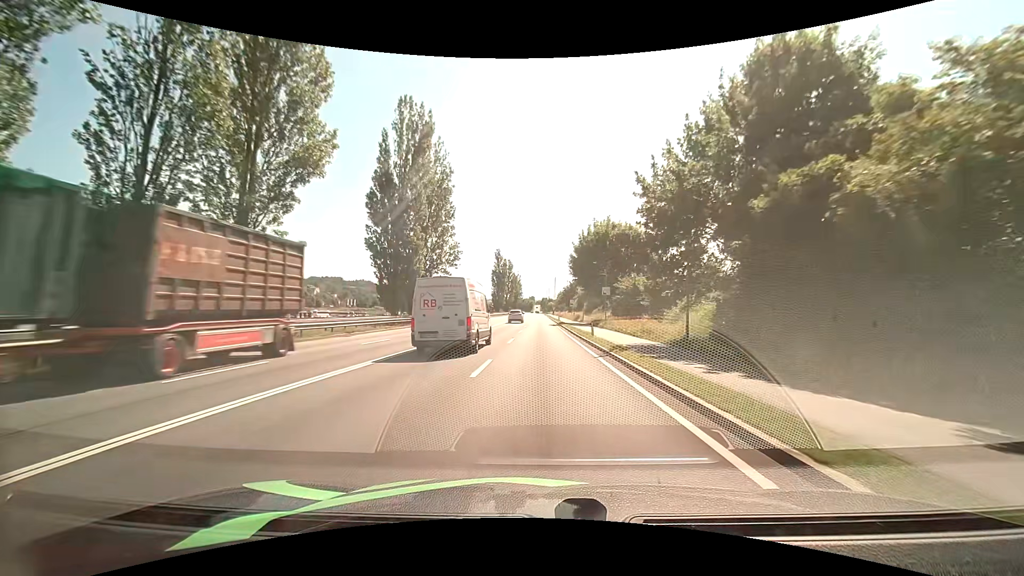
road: primary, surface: asphalt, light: Day
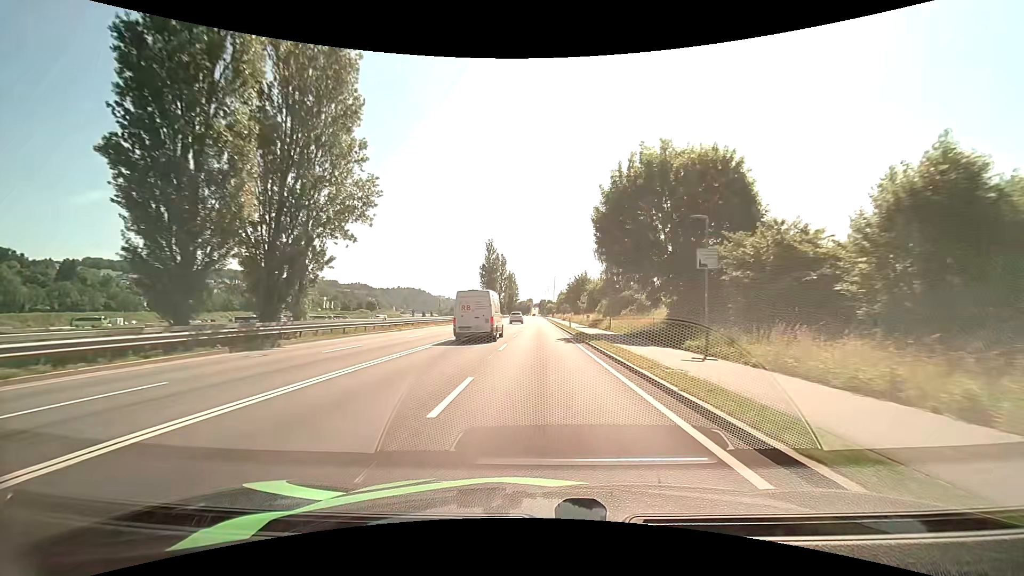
(-0.1, +28.1) m; 0°
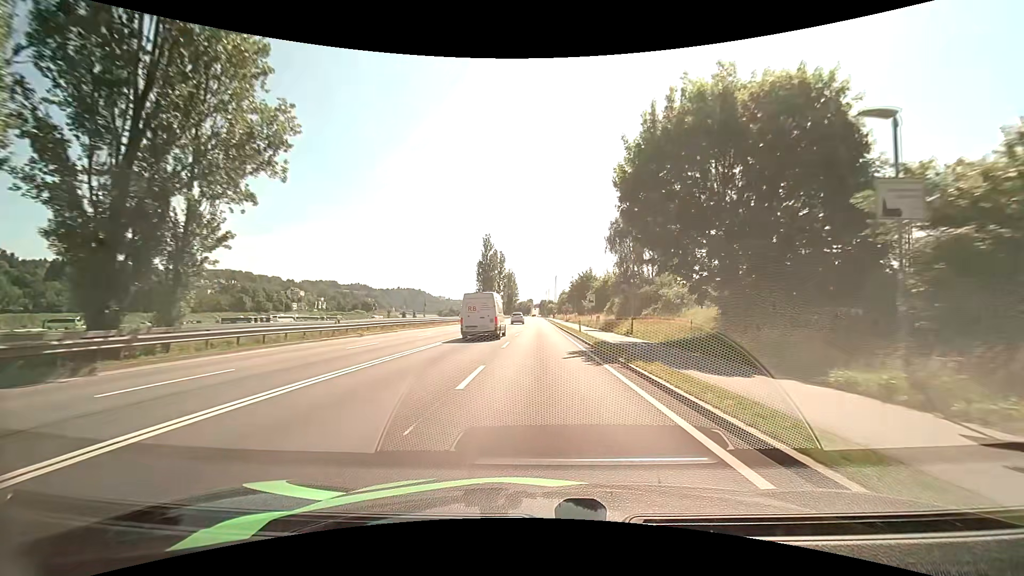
(0.0, +9.7) m; 0°
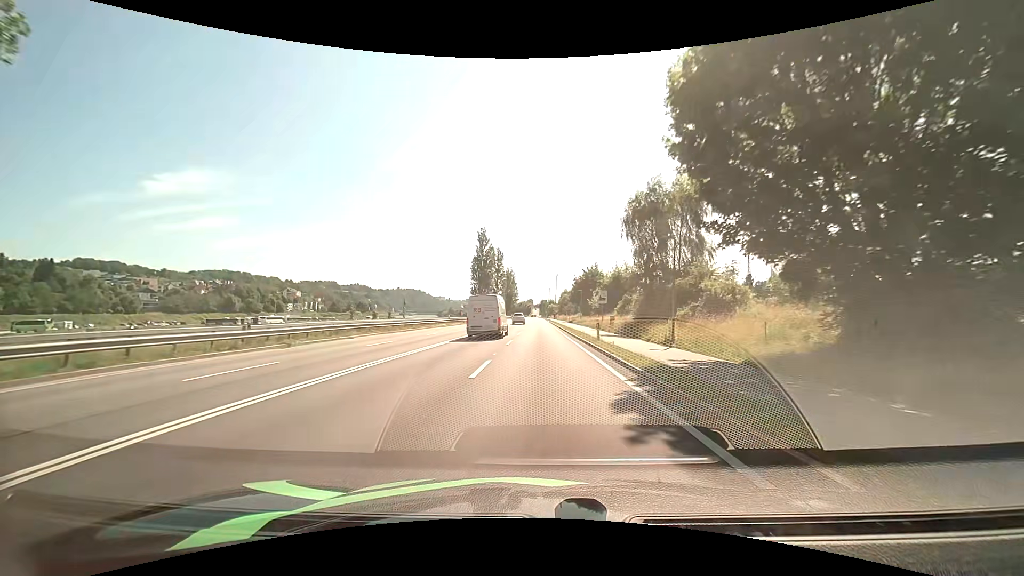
(0.0, +9.8) m; 0°
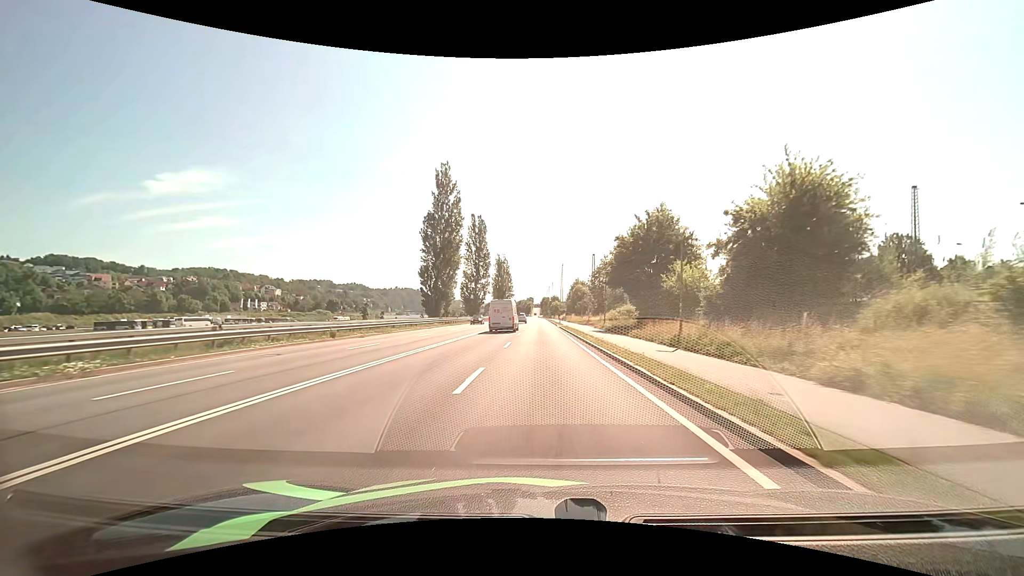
(+0.1, +50.4) m; 0°
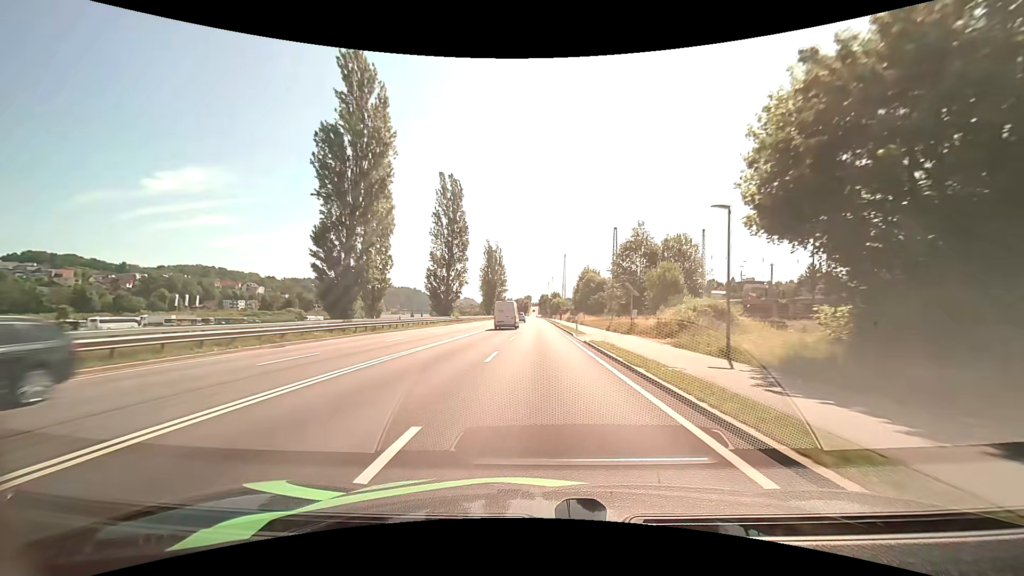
(+0.1, +30.7) m; 0°
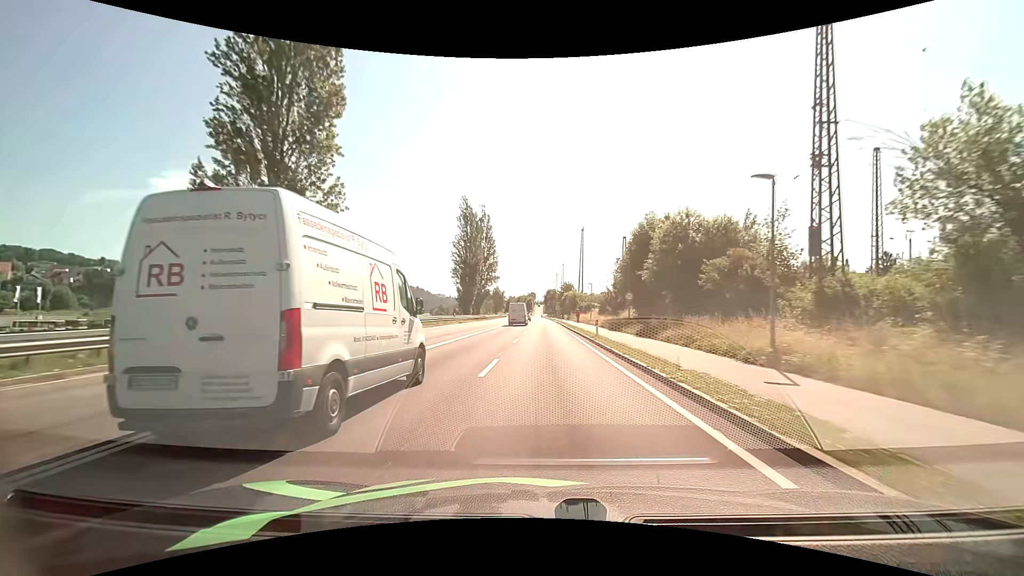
(-0.2, +51.1) m; -1°
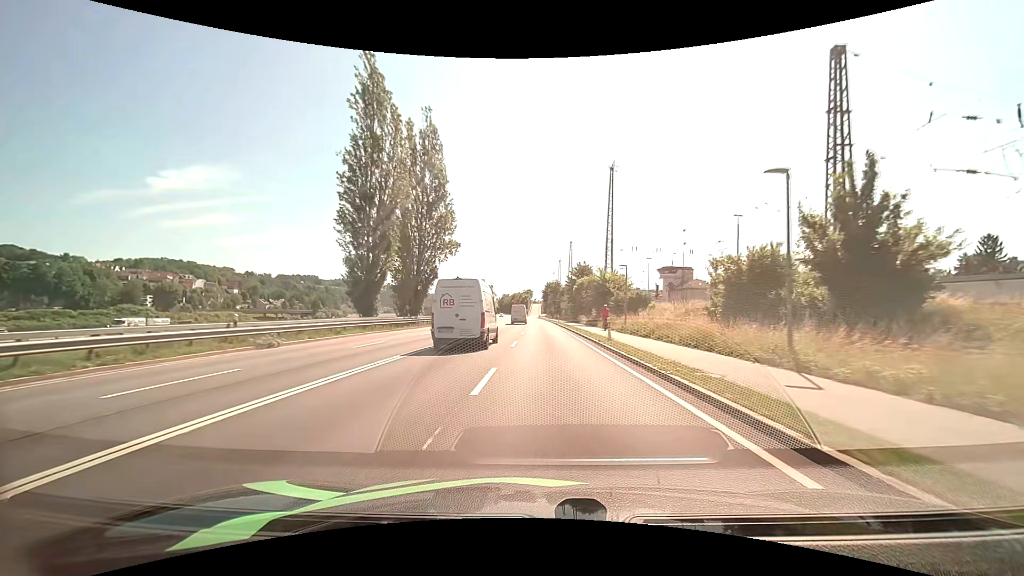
(+0.1, +50.5) m; 0°
